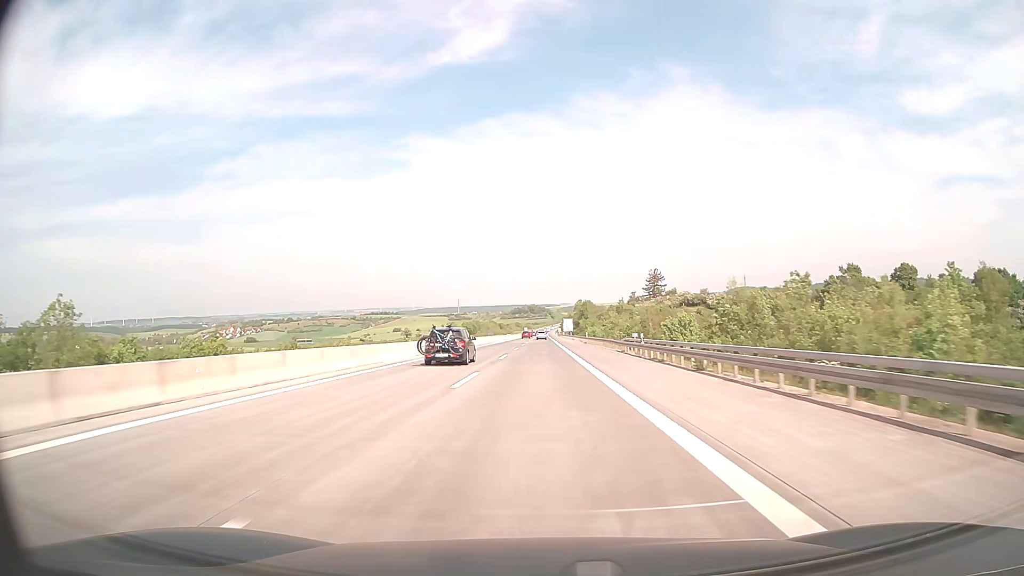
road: motorway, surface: concrete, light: Day
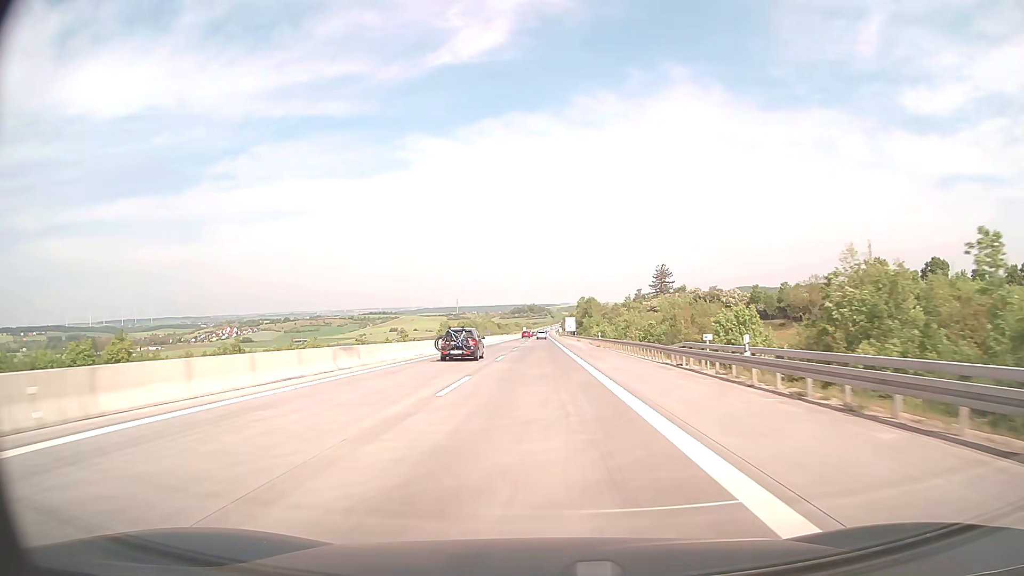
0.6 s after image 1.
(0.0, +19.8) m; 0°
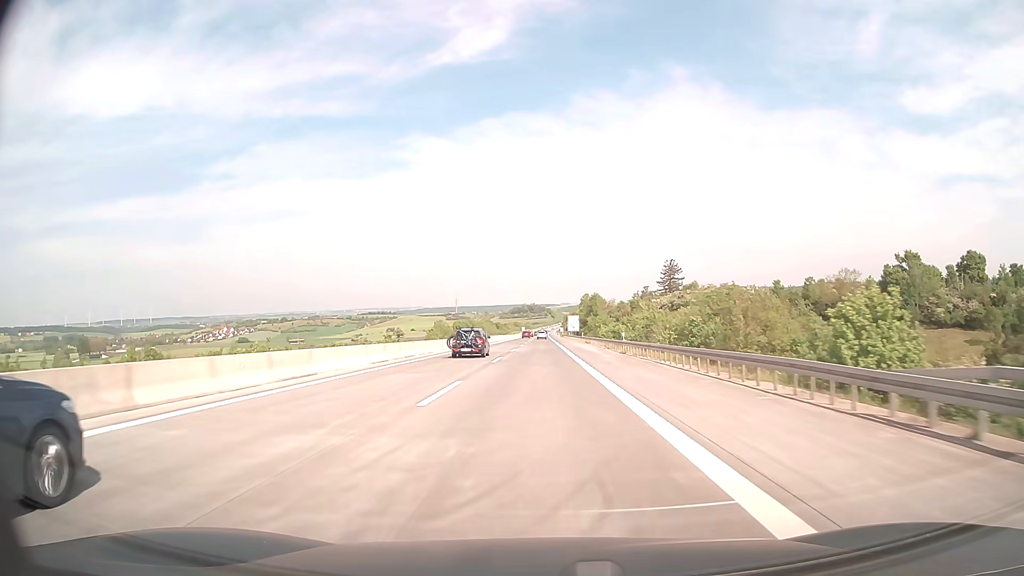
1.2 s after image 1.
(0.0, +19.8) m; 0°
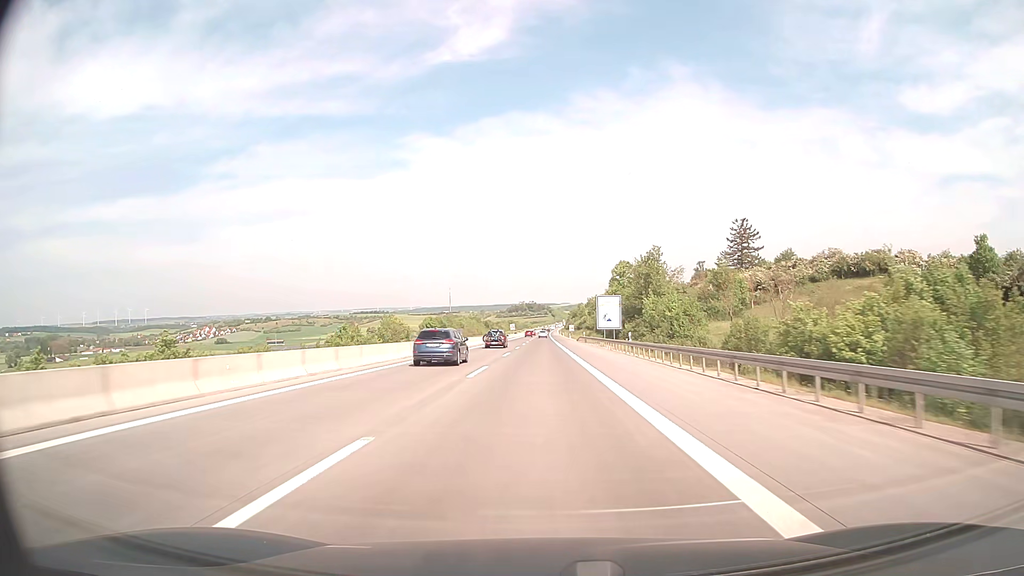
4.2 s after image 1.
(-0.2, +99.0) m; 0°
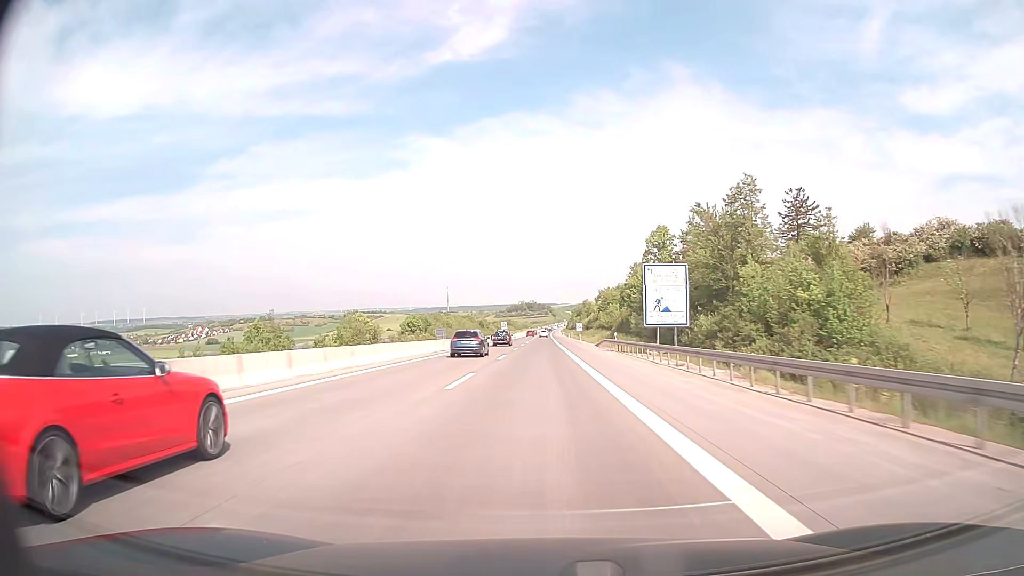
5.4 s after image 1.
(0.0, +39.6) m; 0°
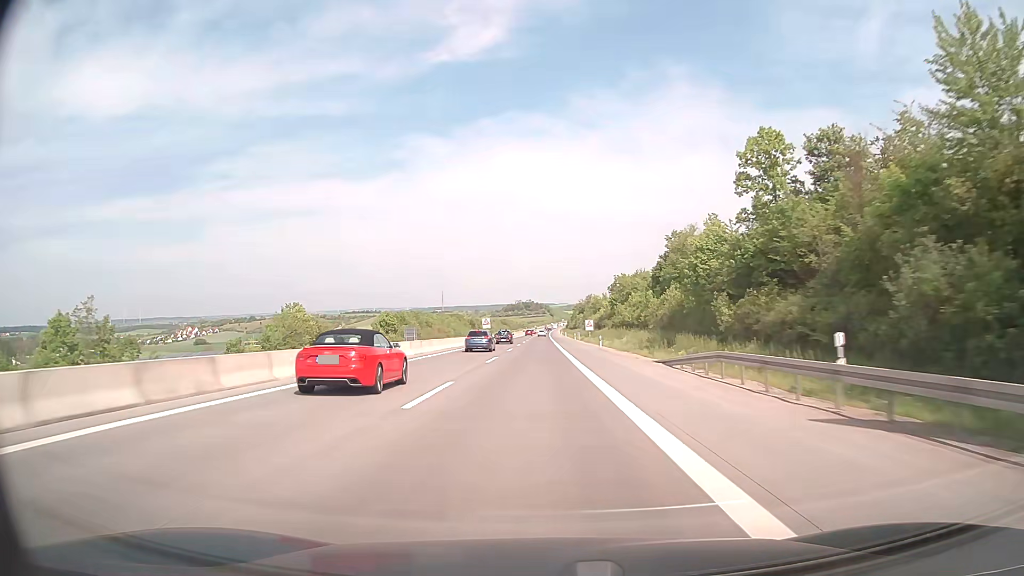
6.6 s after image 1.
(+0.1, +39.7) m; 0°
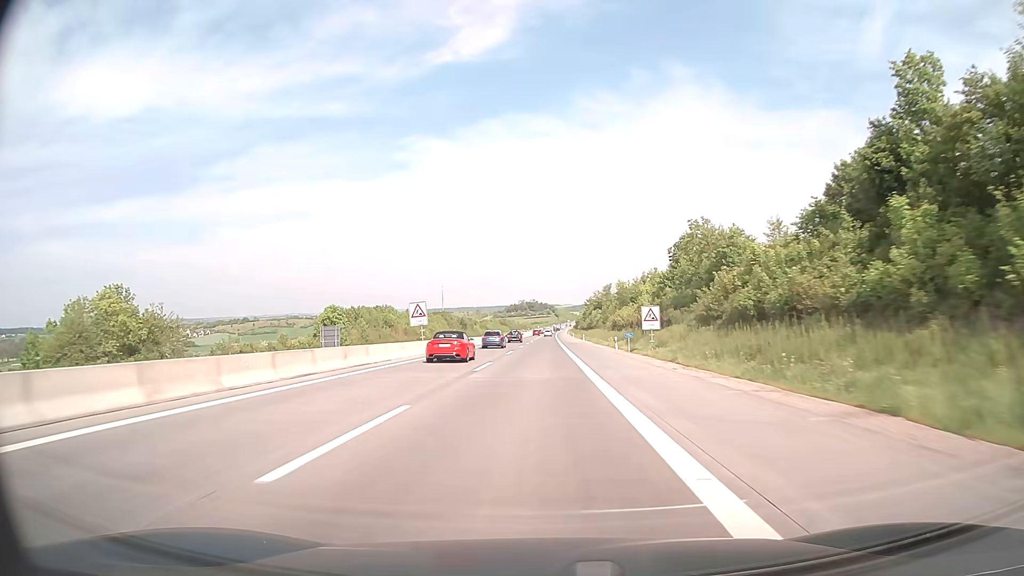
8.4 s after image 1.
(0.0, +59.5) m; 0°
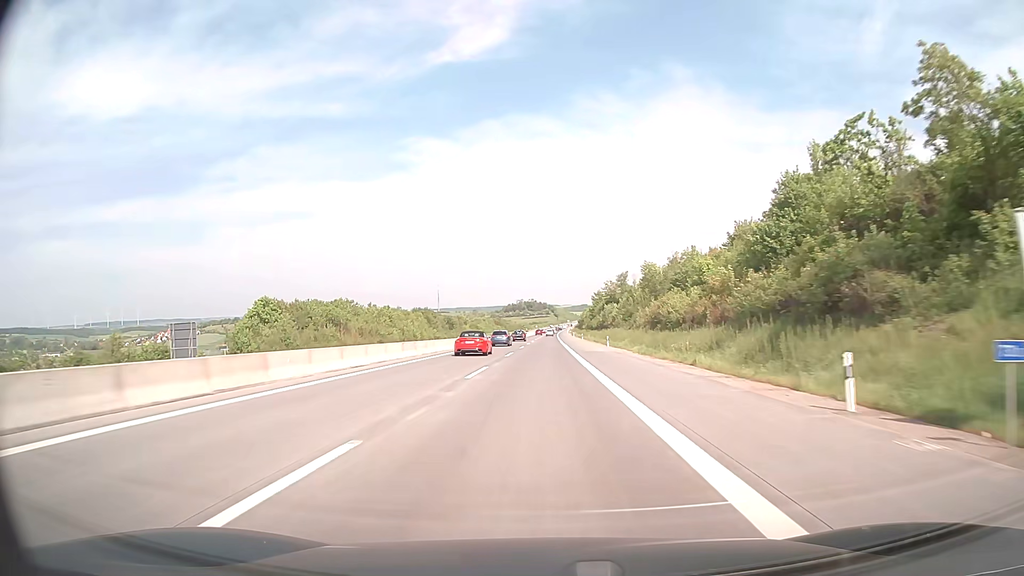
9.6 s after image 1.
(0.0, +39.6) m; 0°
(0, +10) (0, +20) (0, +30) (0, +40) (0, +50) (0, +60) (0, +70) (0, +80) (0, +90) (+1, +100) m
